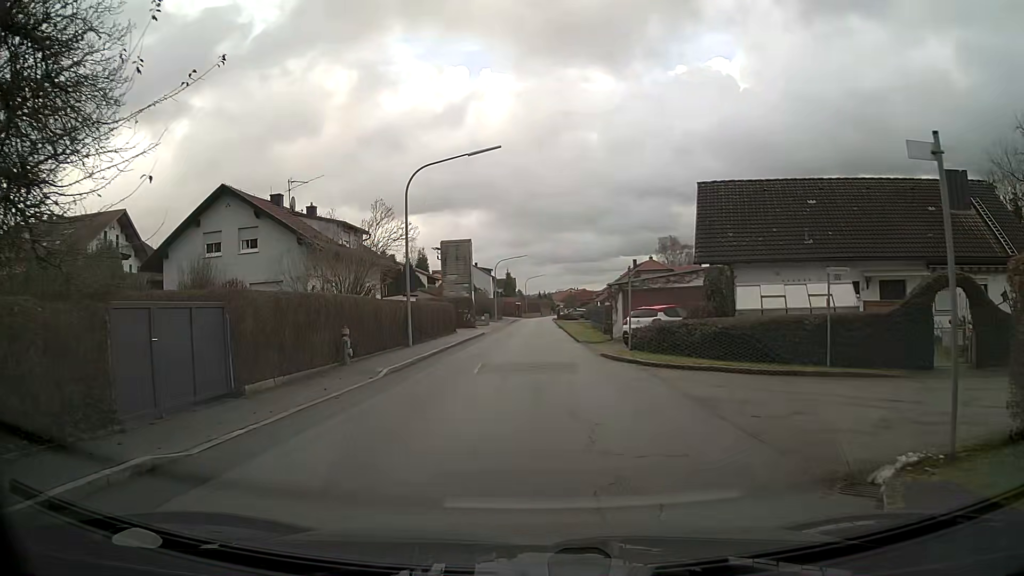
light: Day
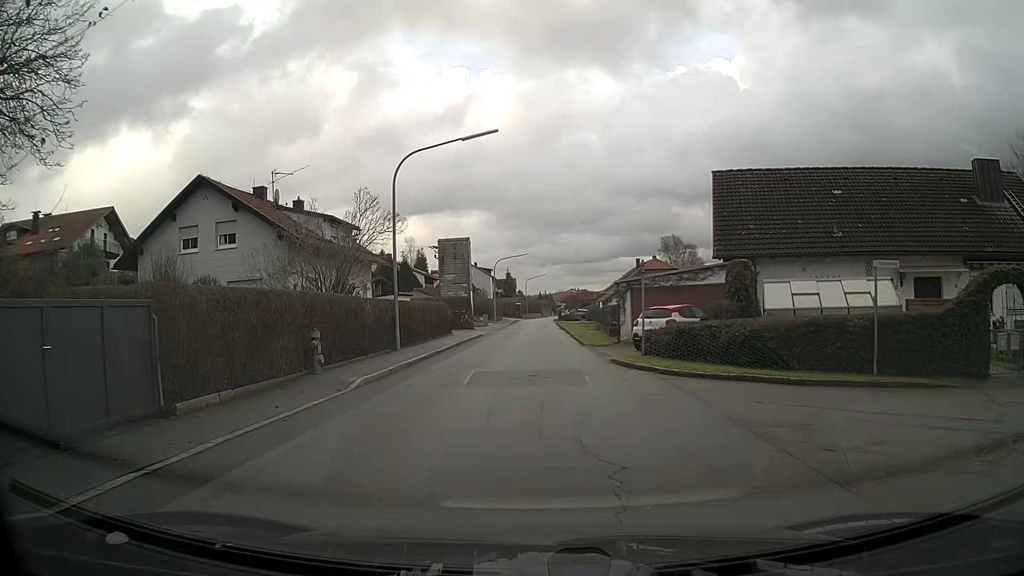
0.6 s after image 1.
(0.0, +2.3) m; 0°
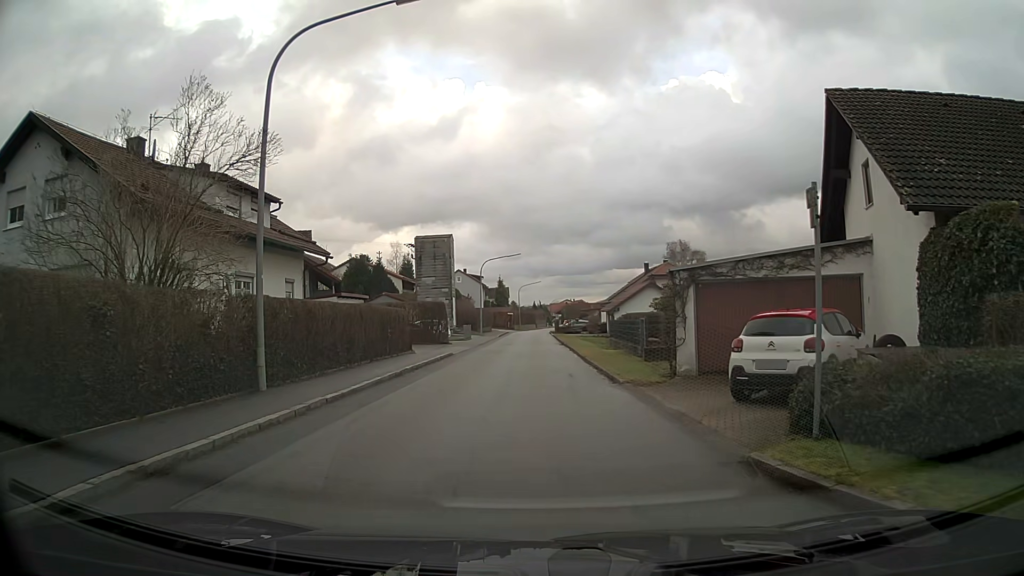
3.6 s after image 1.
(+0.1, +11.8) m; +1°
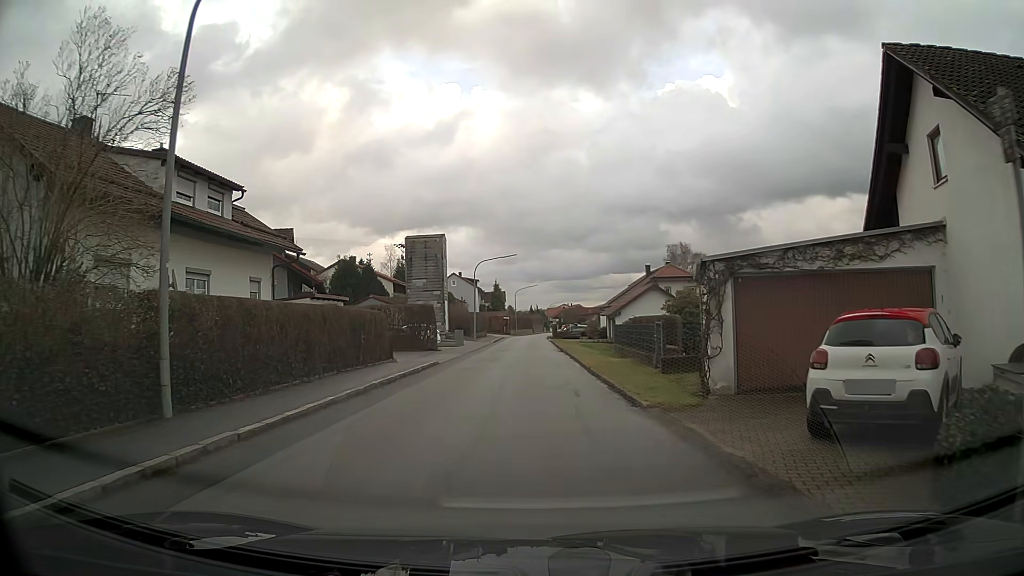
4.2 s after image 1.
(0.0, +3.4) m; 0°
